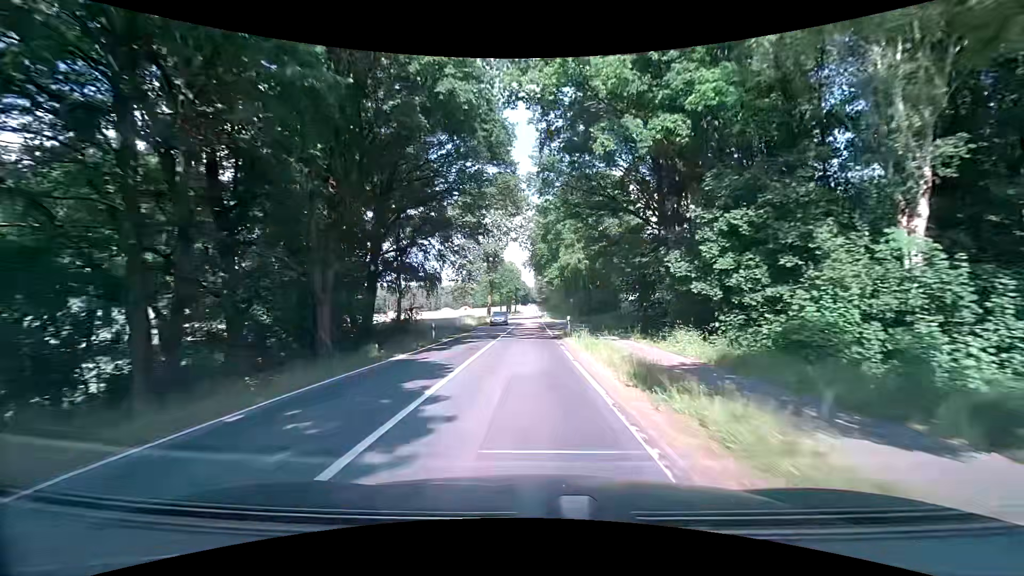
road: secondary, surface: asphalt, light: Day
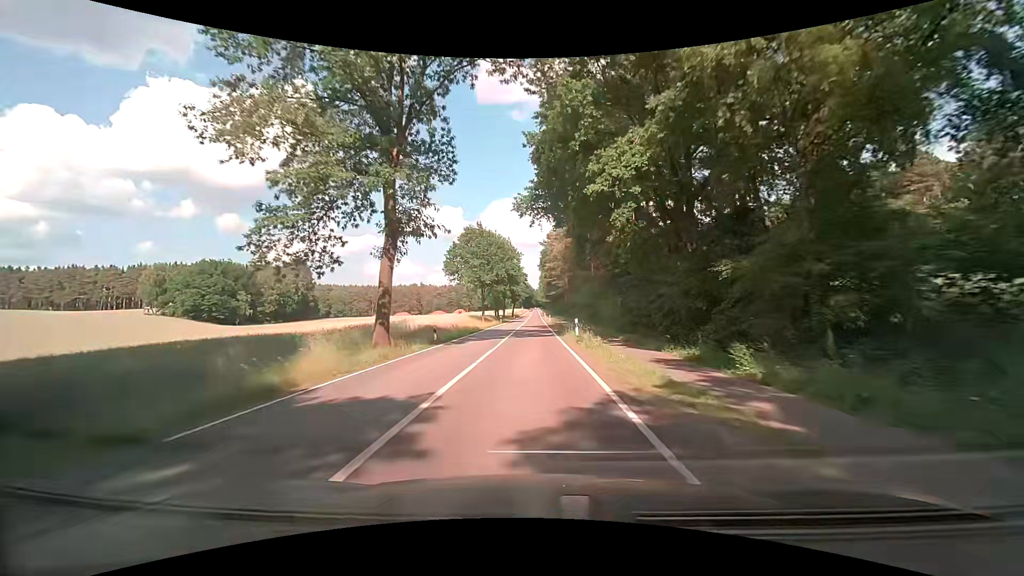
(-0.2, +52.6) m; 0°
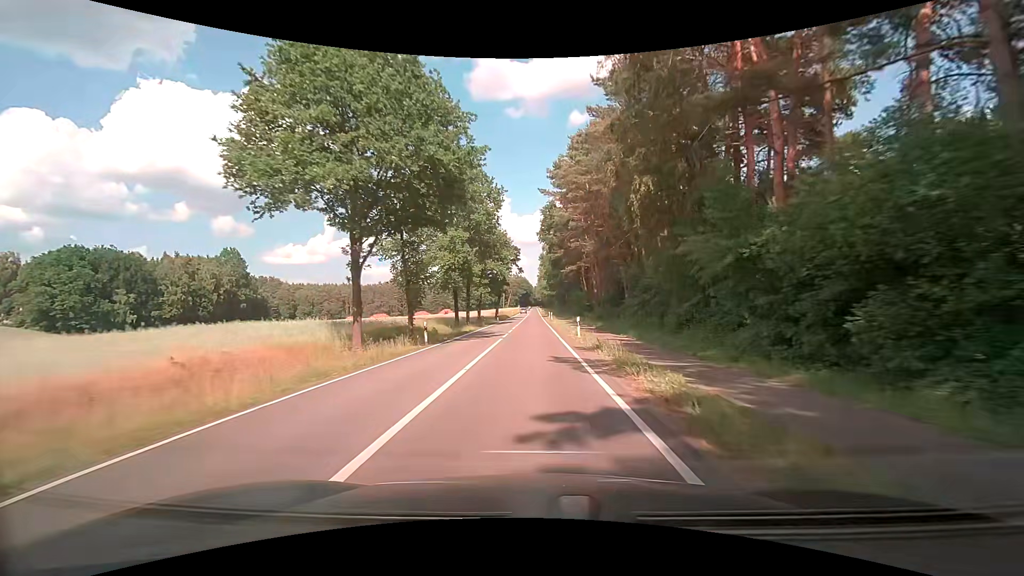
(0.0, +52.3) m; 0°
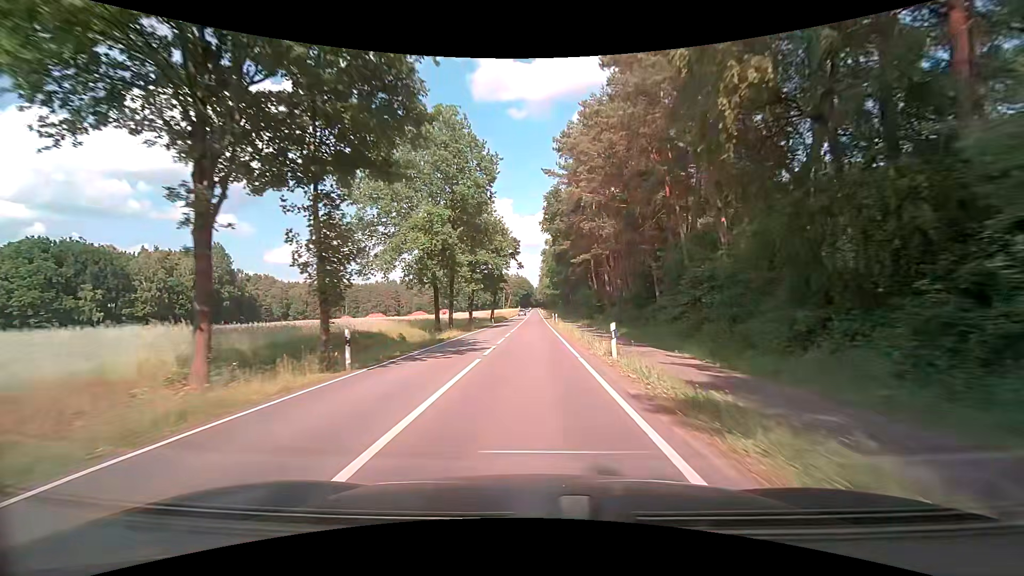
(-0.1, +10.5) m; 0°
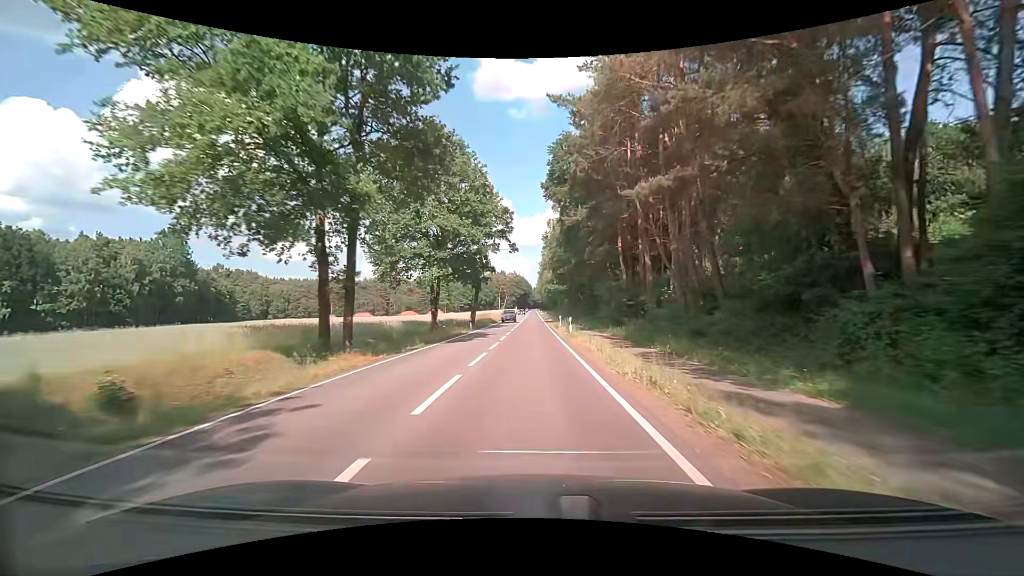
(0.0, +20.9) m; 0°
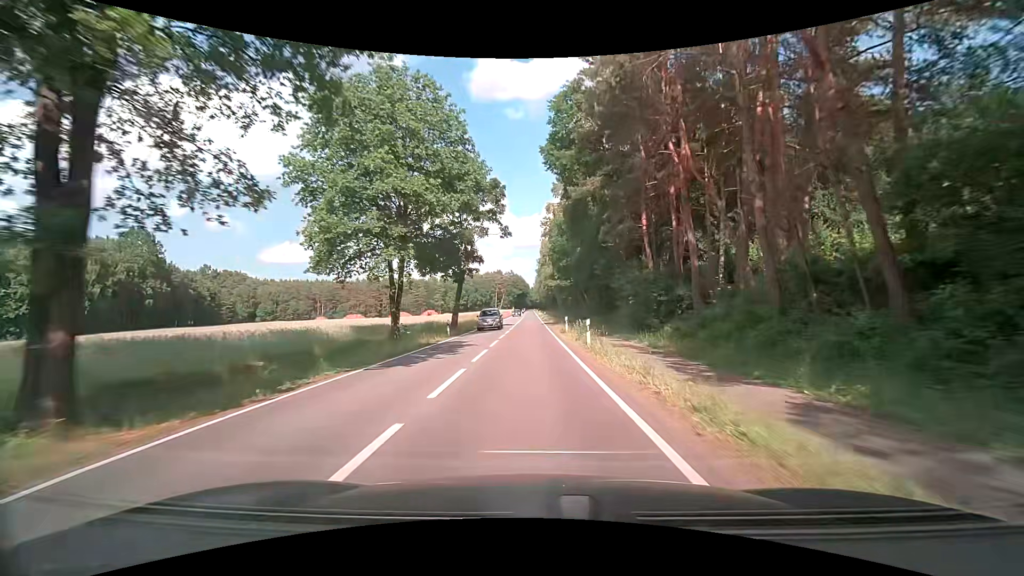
(+0.1, +10.4) m; +1°
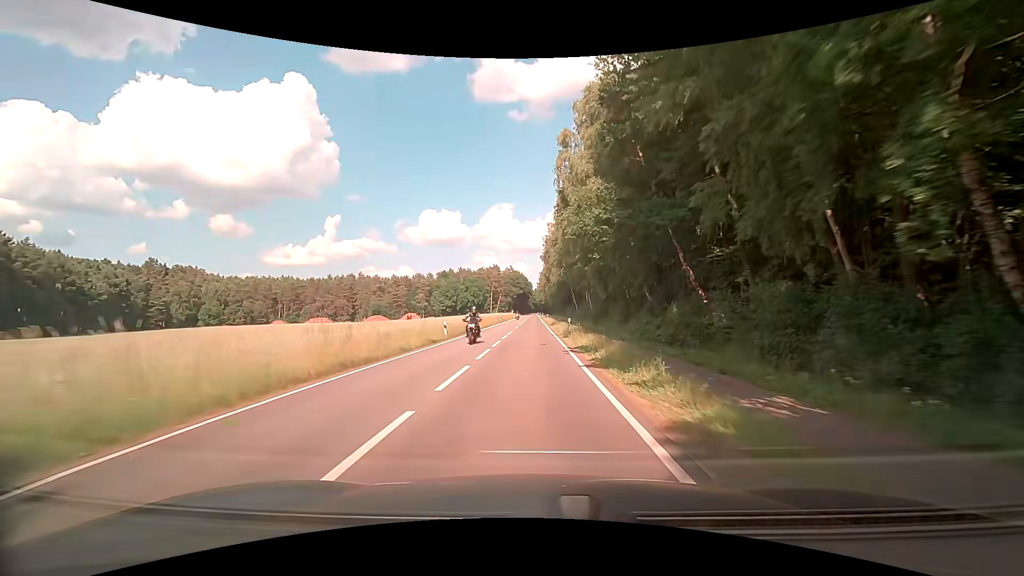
(-0.2, +51.7) m; 0°
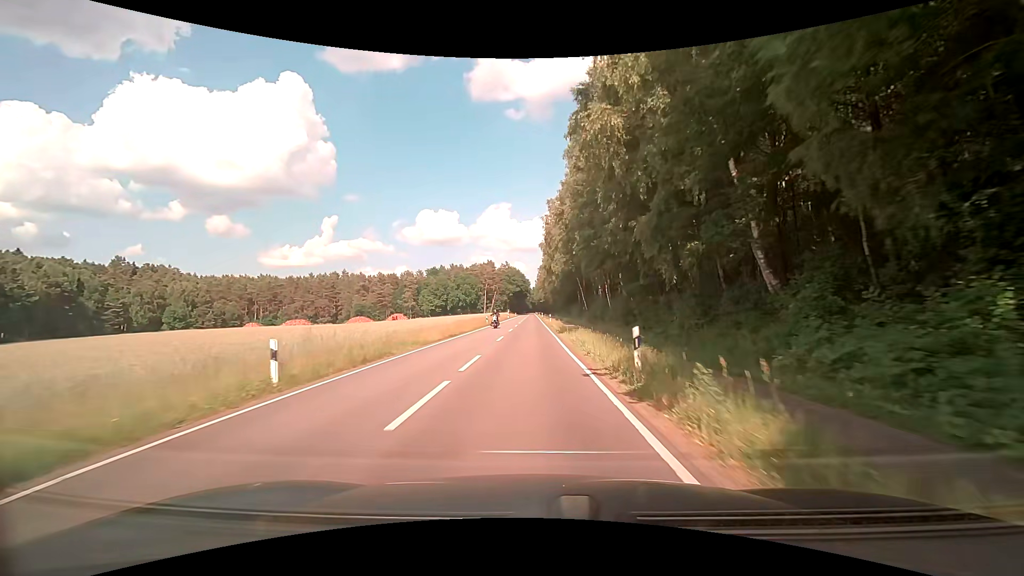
(0.0, +20.4) m; 0°
(0, +10) (0, +20) (0, +30) (0, +40) (0, +50) (0, +60) (0, +70) (0, +80) (0, +90) (0, +100) m
